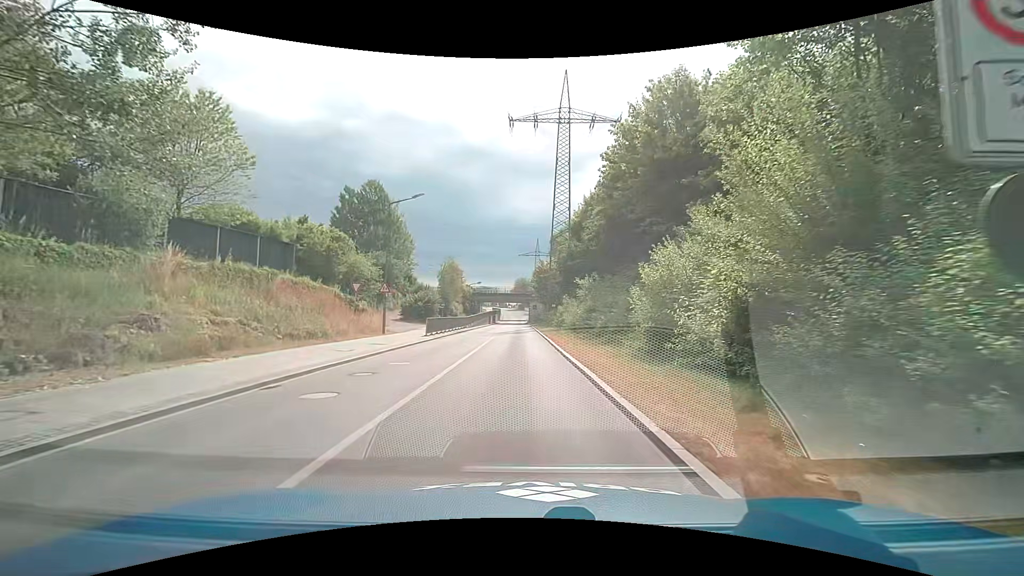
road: tertiary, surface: asphalt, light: Day
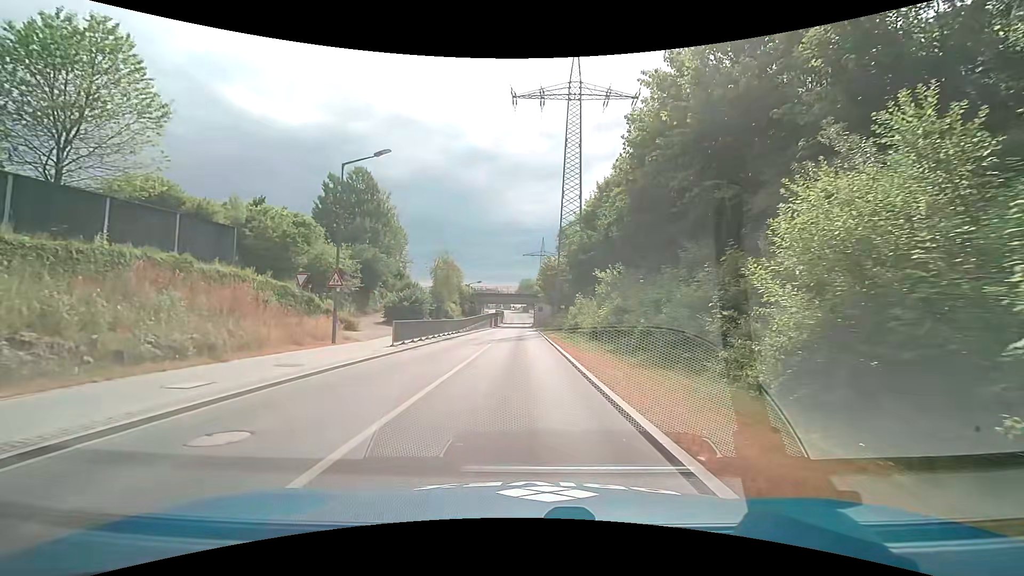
(-0.1, +8.6) m; -1°
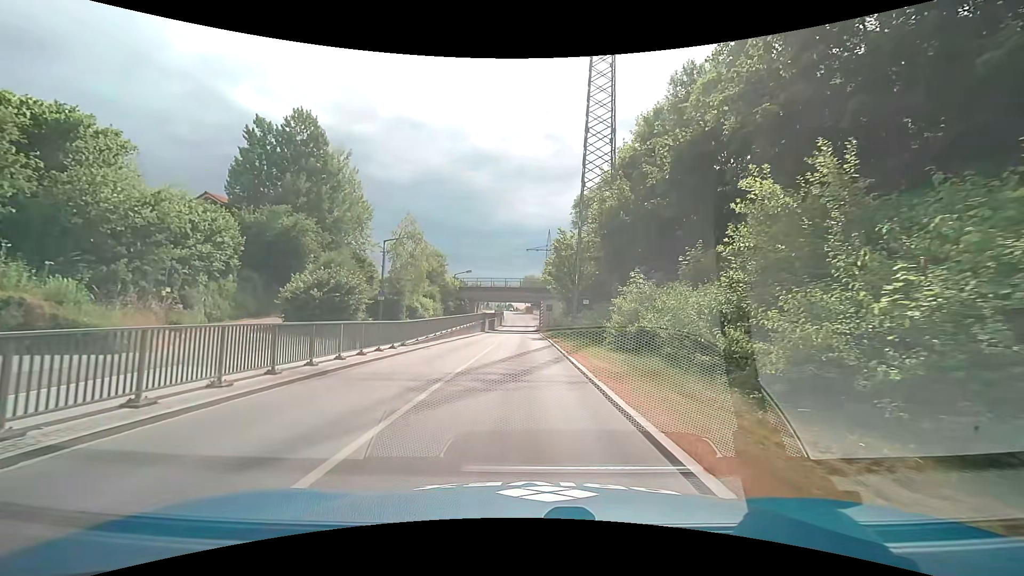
(-0.1, +20.8) m; -1°
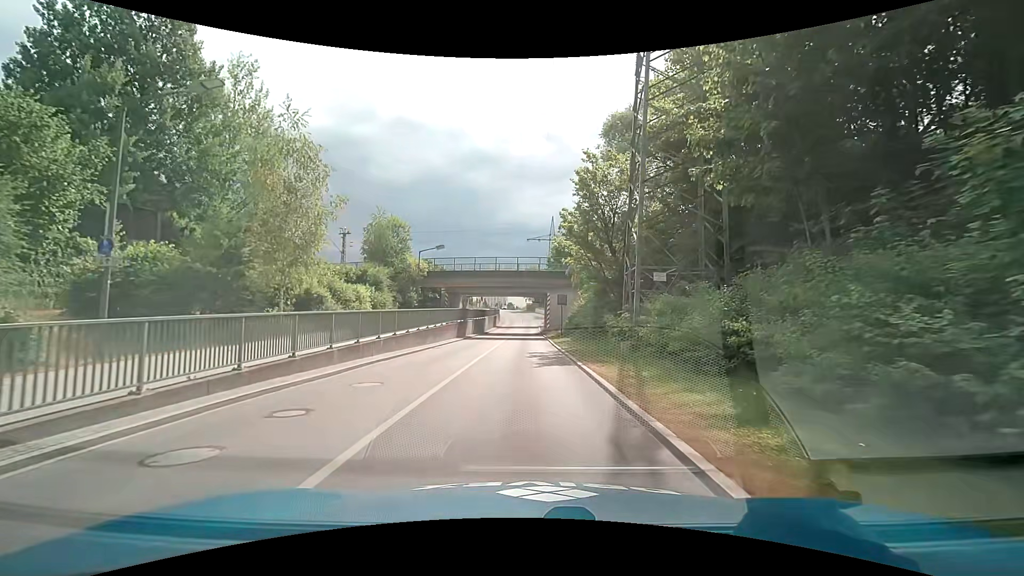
(+0.1, +21.7) m; 0°
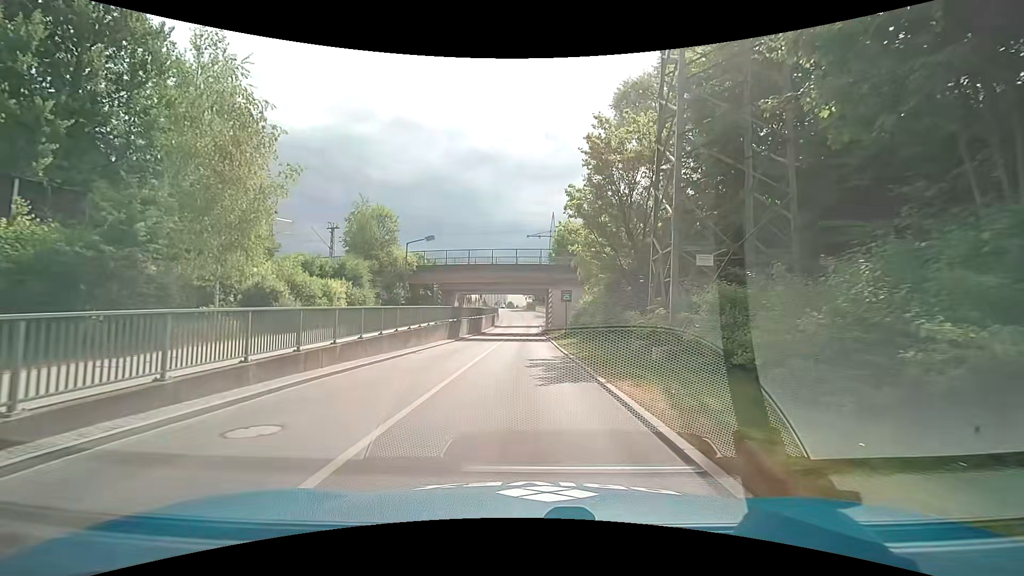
(+0.1, +4.5) m; +1°
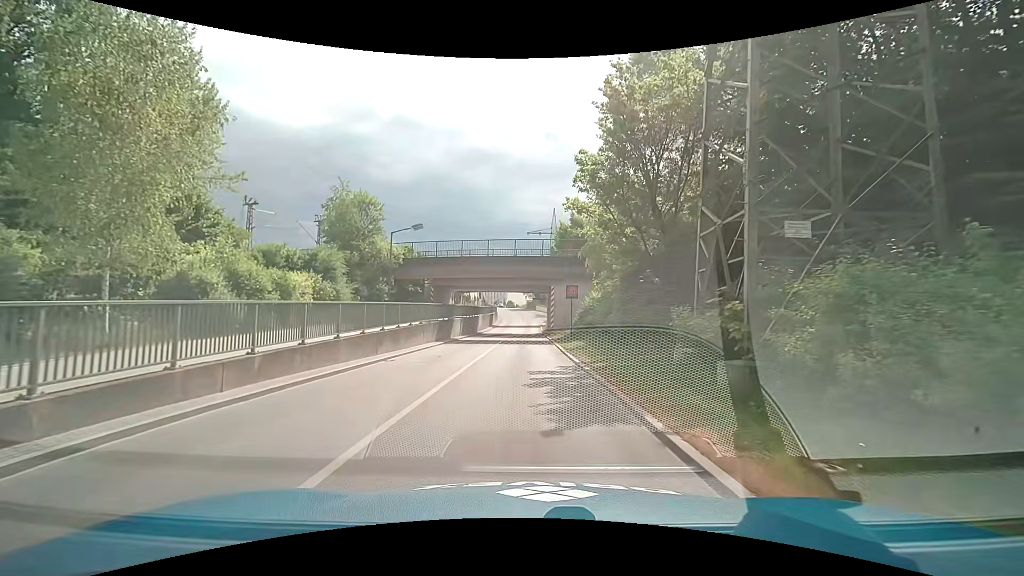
(0.0, +4.5) m; 0°
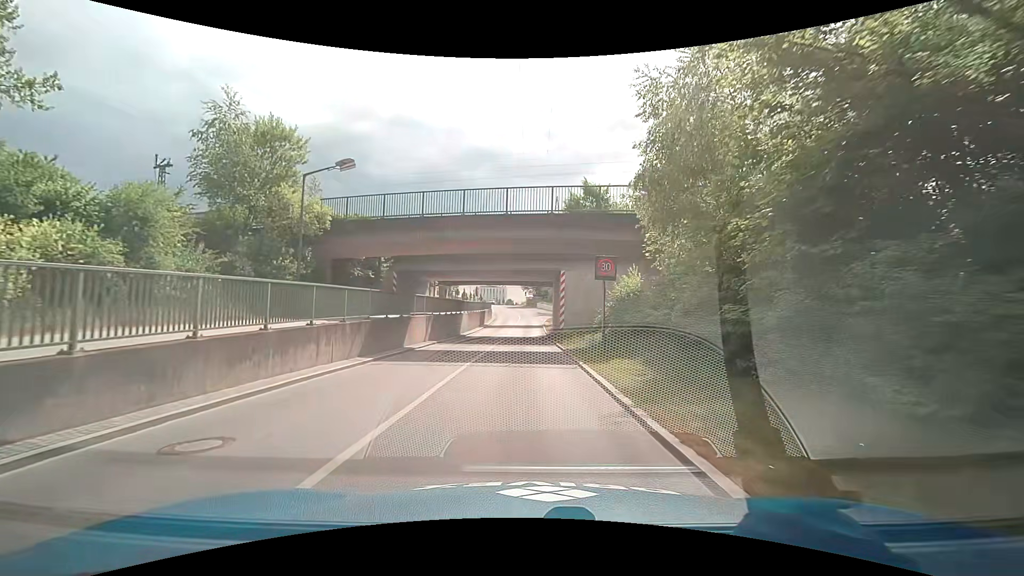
(+0.1, +13.7) m; 0°
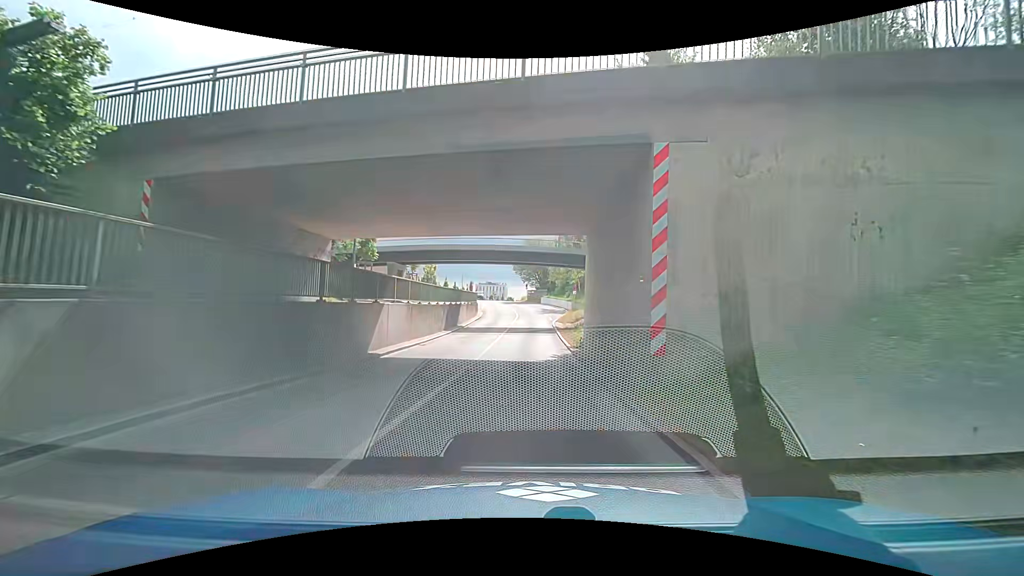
(+0.3, +23.5) m; 0°
(0, +10) (0, +20) (0, +30) (0, +40) (0, +50) (0, +60) (-1, +70) (-3, +80) (-5, +90) (-7, +99) m
